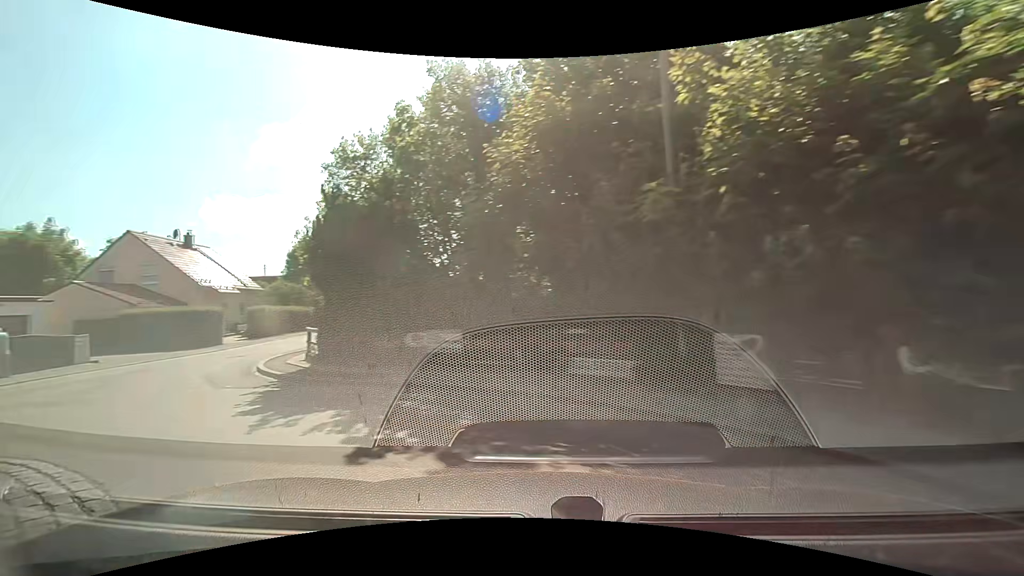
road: tertiary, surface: asphalt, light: Day
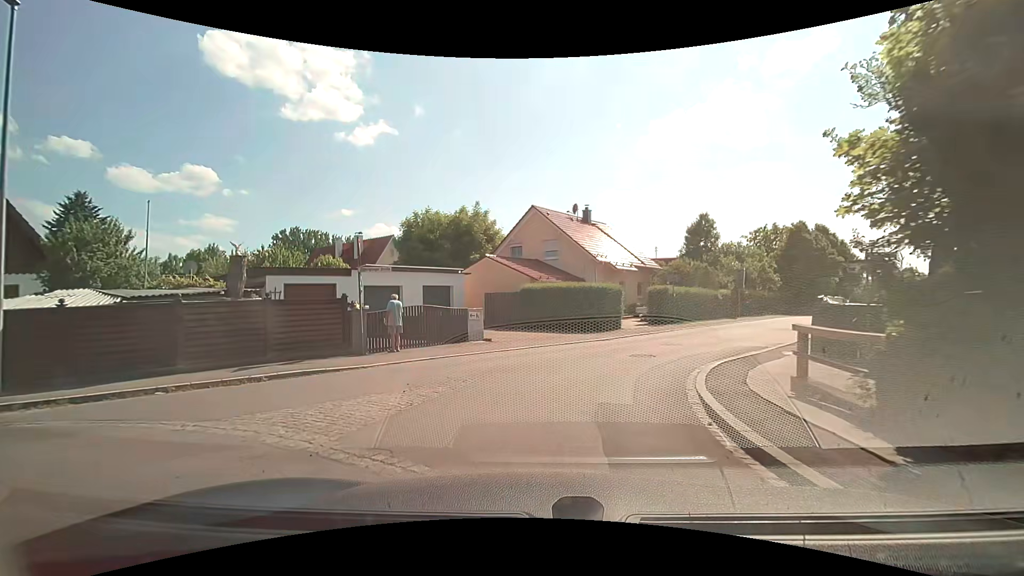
(-4.3, +8.6) m; -43°
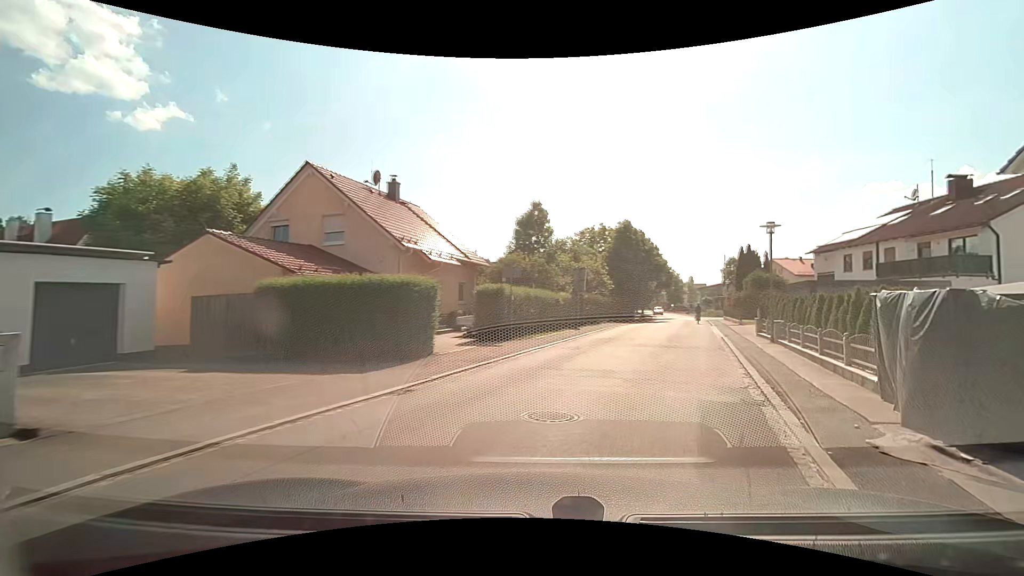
(+1.4, +11.3) m; +22°
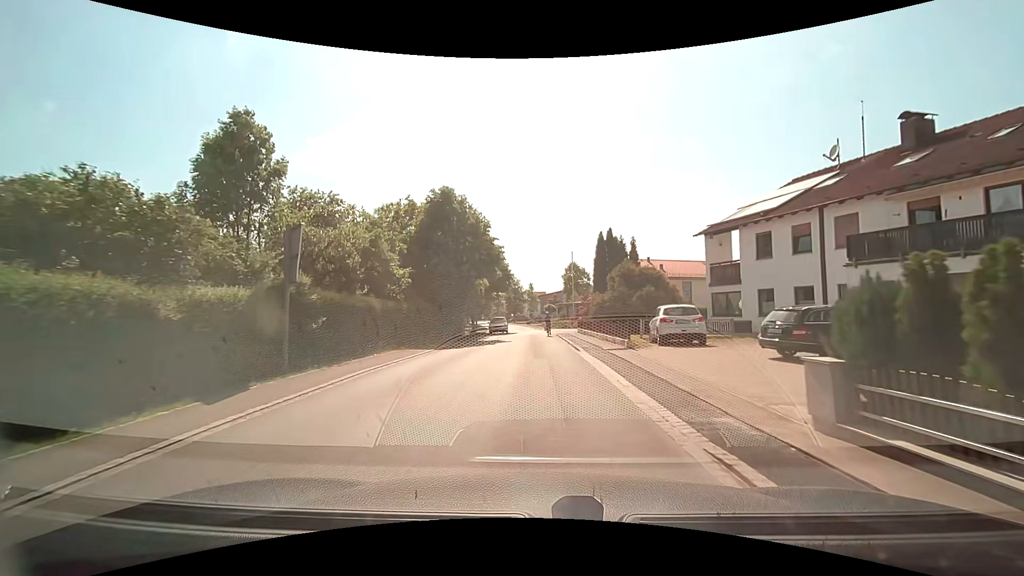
(+4.3, +18.9) m; +17°
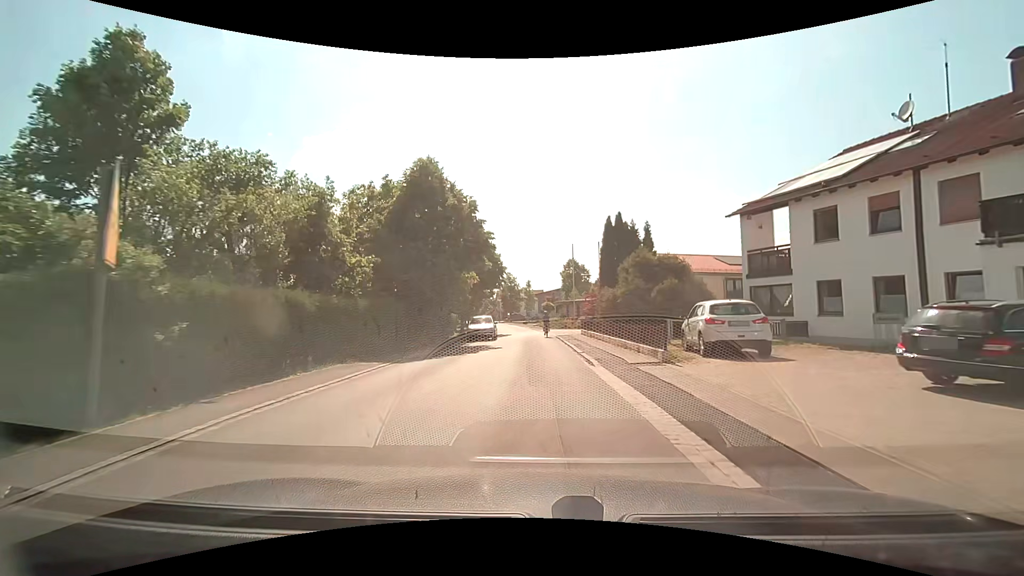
(0.0, +5.7) m; +1°
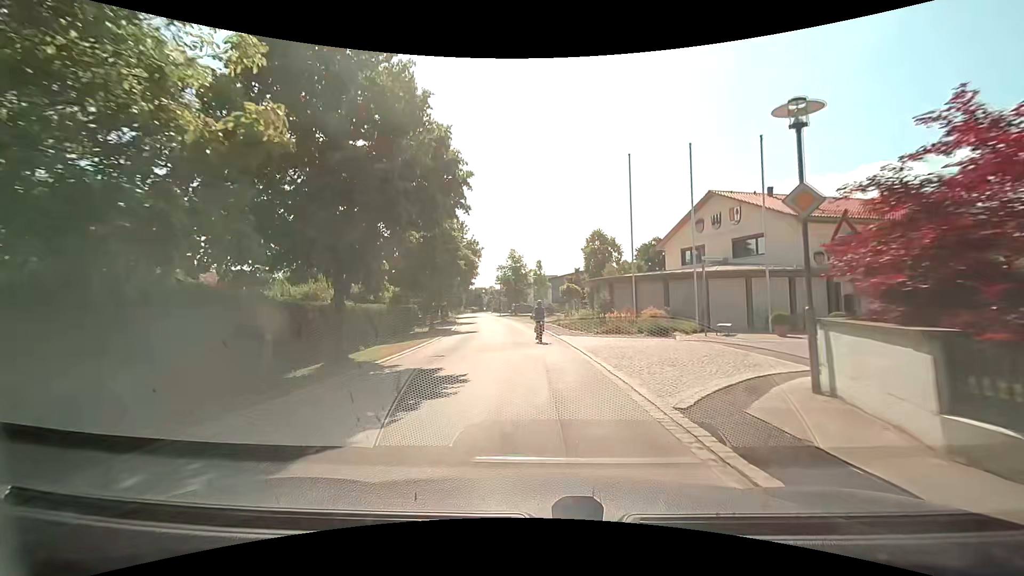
(-0.4, +28.7) m; -1°
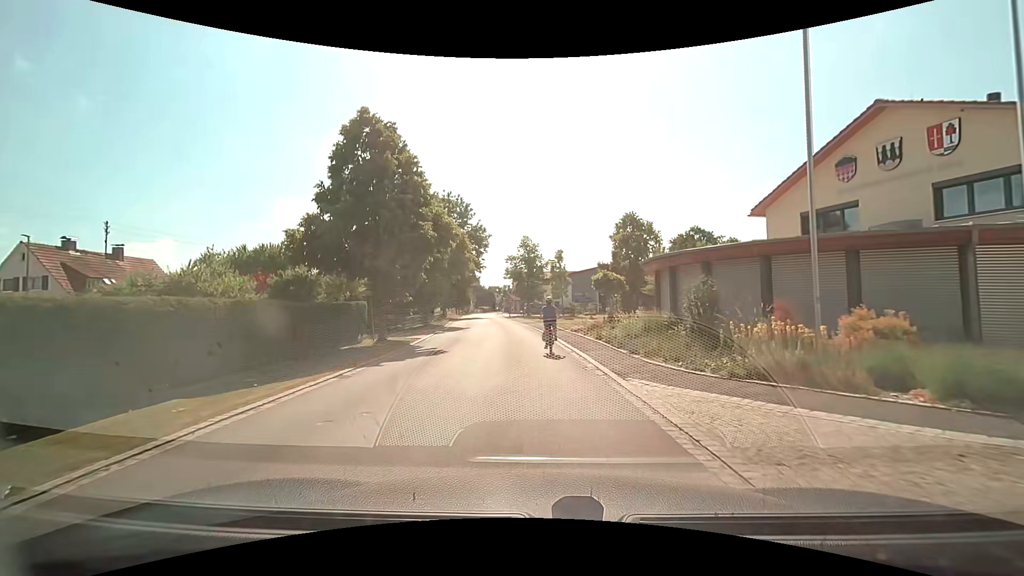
(-0.3, +15.2) m; -3°
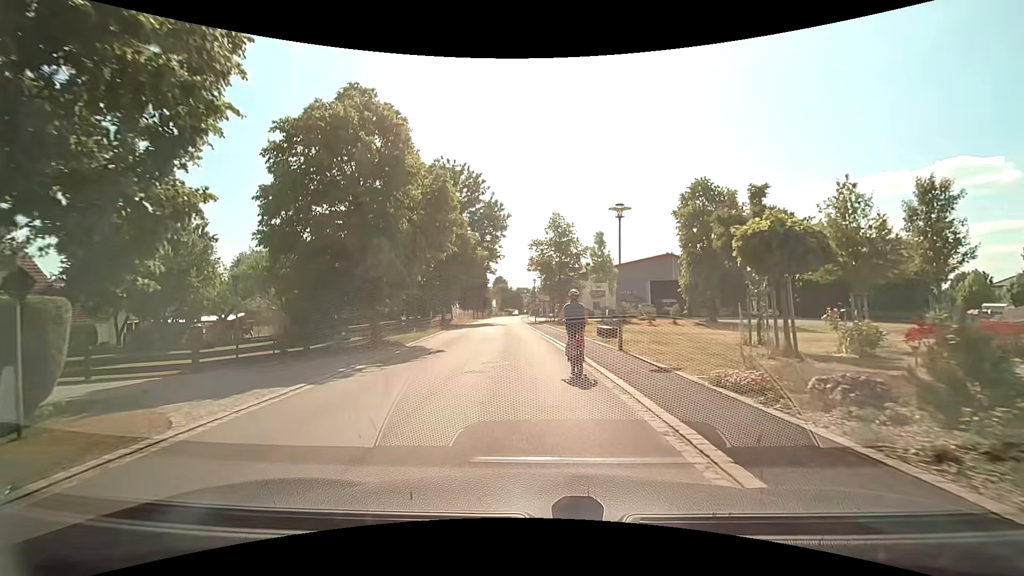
(-0.4, +18.1) m; -3°
(0, +10) (-1, +20) (-1, +30) (-2, +40) (-3, +50) (-4, +60) (-6, +70) (-7, +80) (-6, +90) (-6, +100) m
